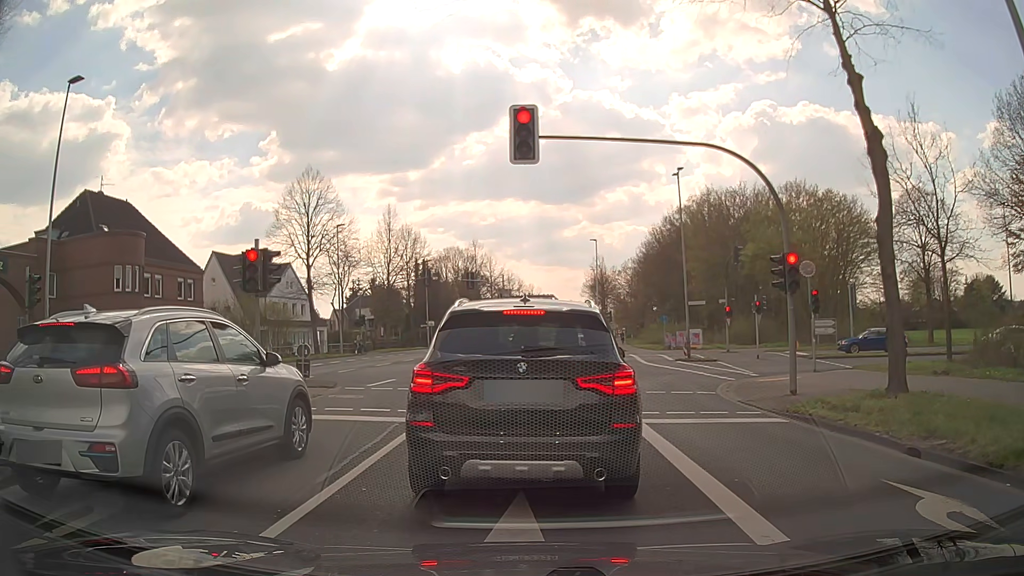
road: secondary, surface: asphalt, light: Day
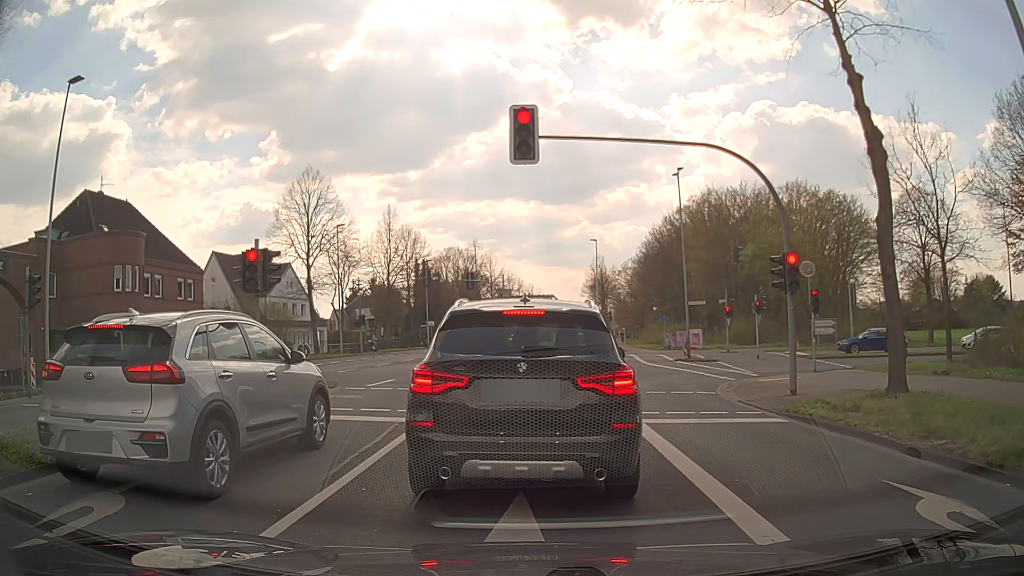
(0.0, 0.0) m; 0°
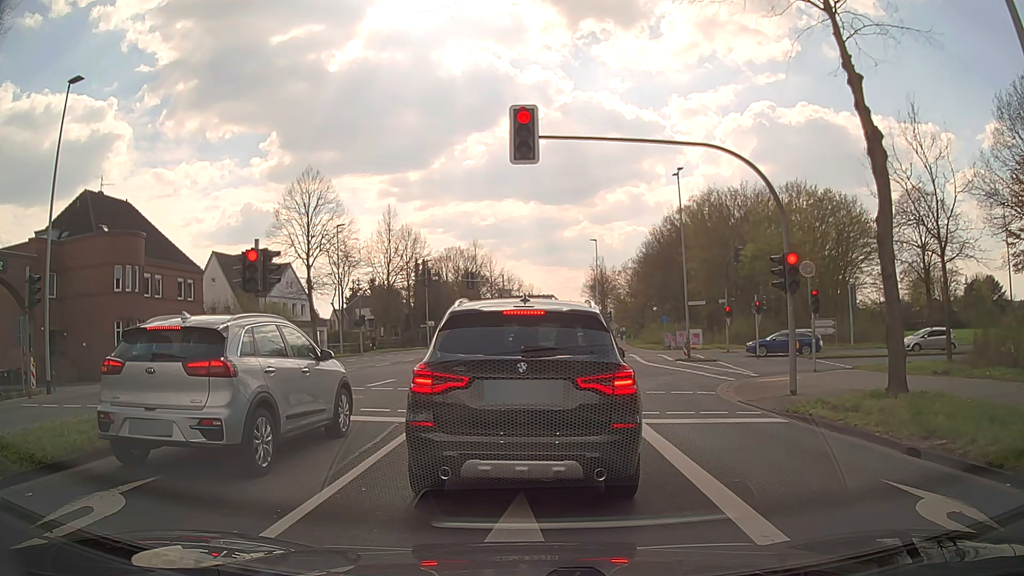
(0.0, 0.0) m; 0°
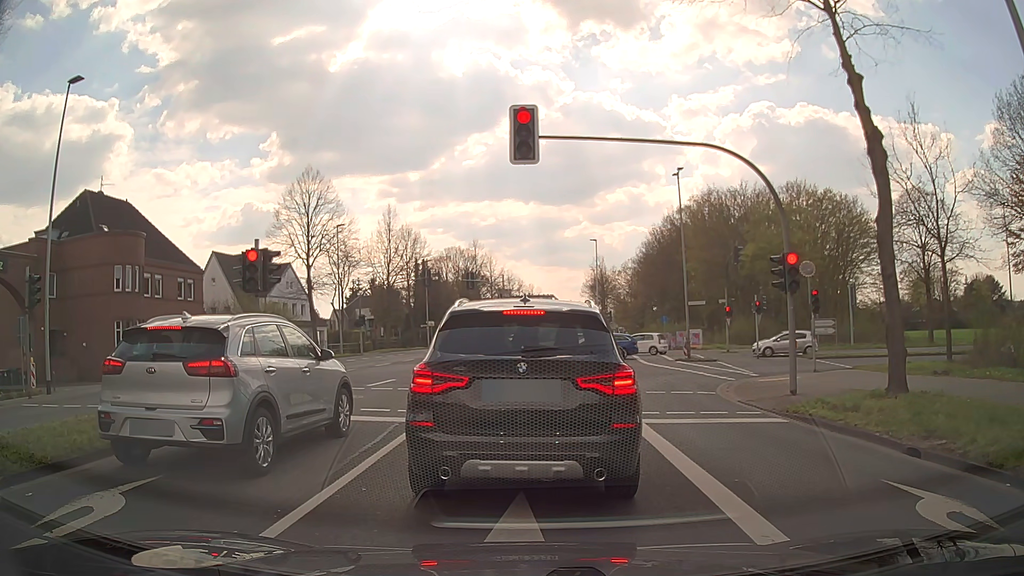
(0.0, 0.0) m; 0°
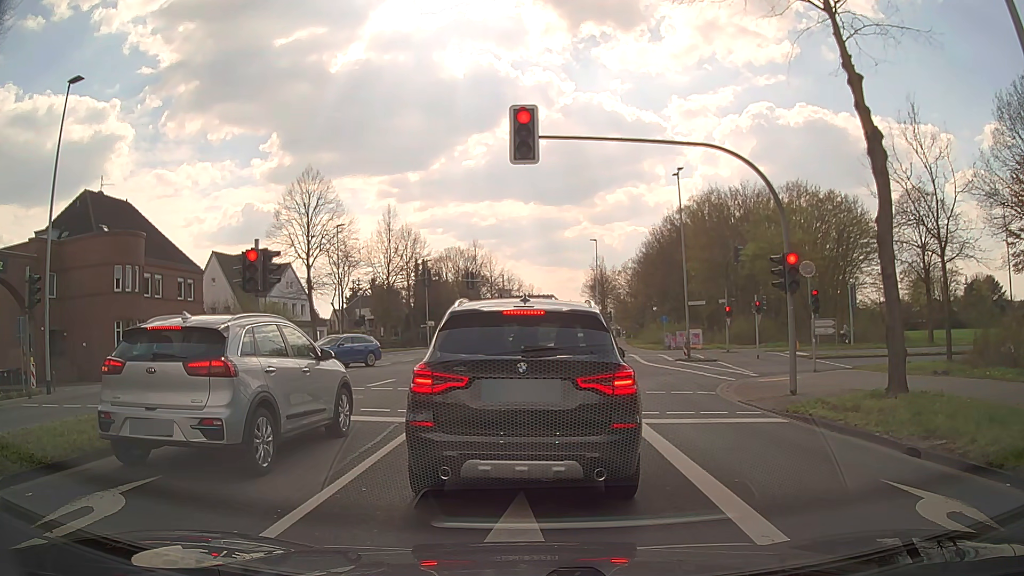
(0.0, 0.0) m; 0°
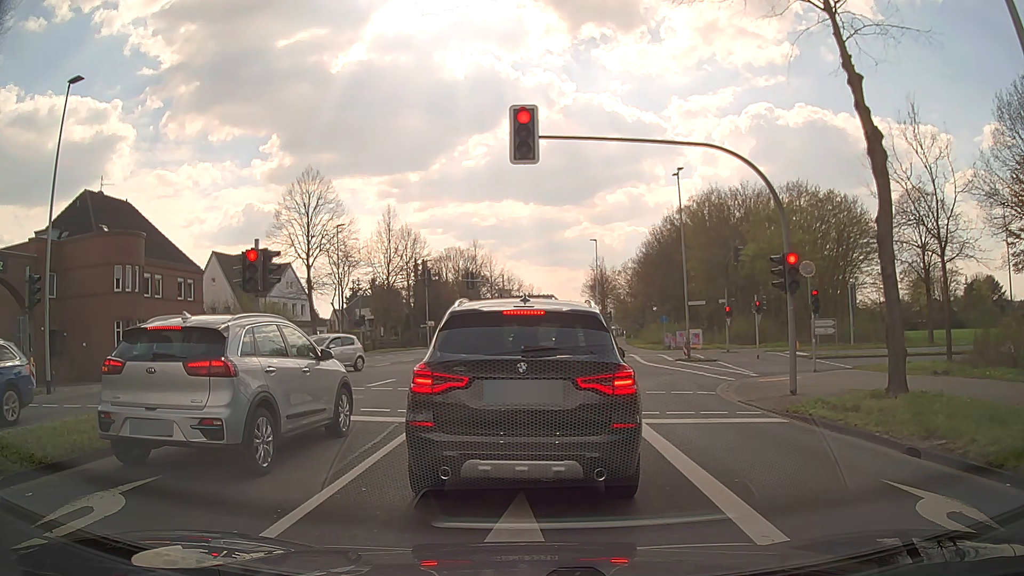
(0.0, 0.0) m; 0°
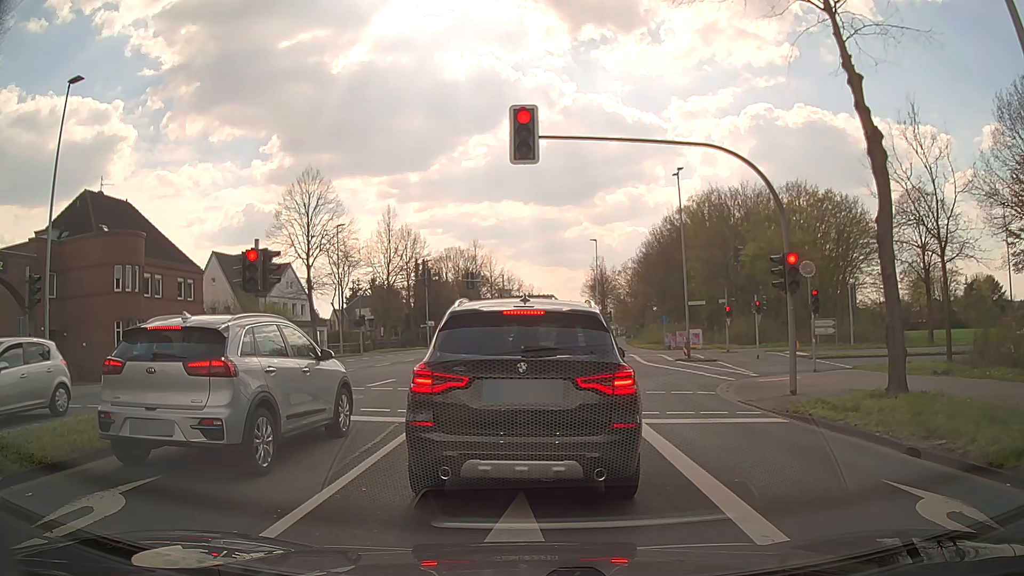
(0.0, 0.0) m; 0°
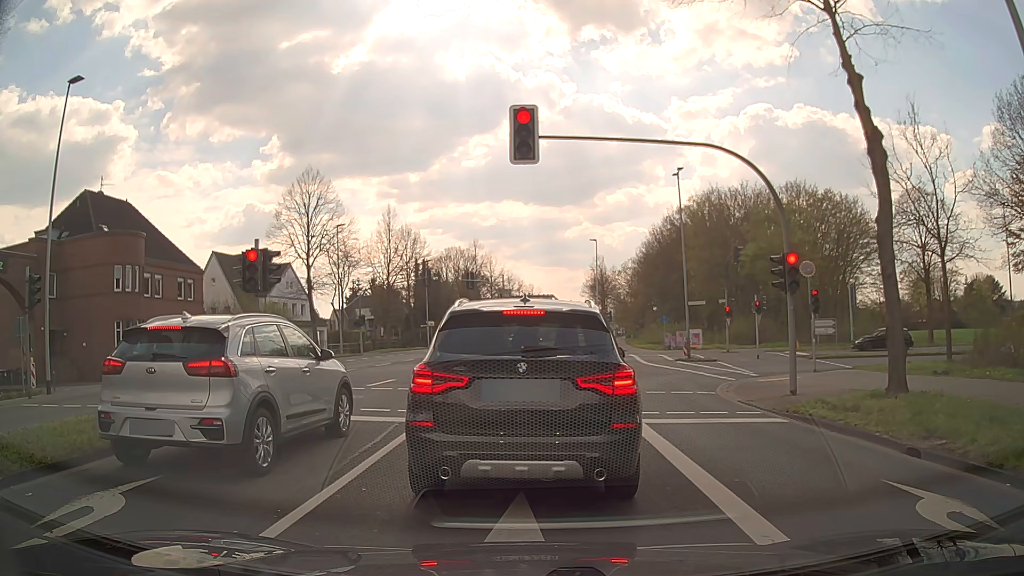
(0.0, 0.0) m; 0°
(0, +10) (0, +20) (0, +30) (+1, +40) (+2, +50) (+3, +60) (+4, +70) (+4, +80) (+5, +90) (+6, +100) m
